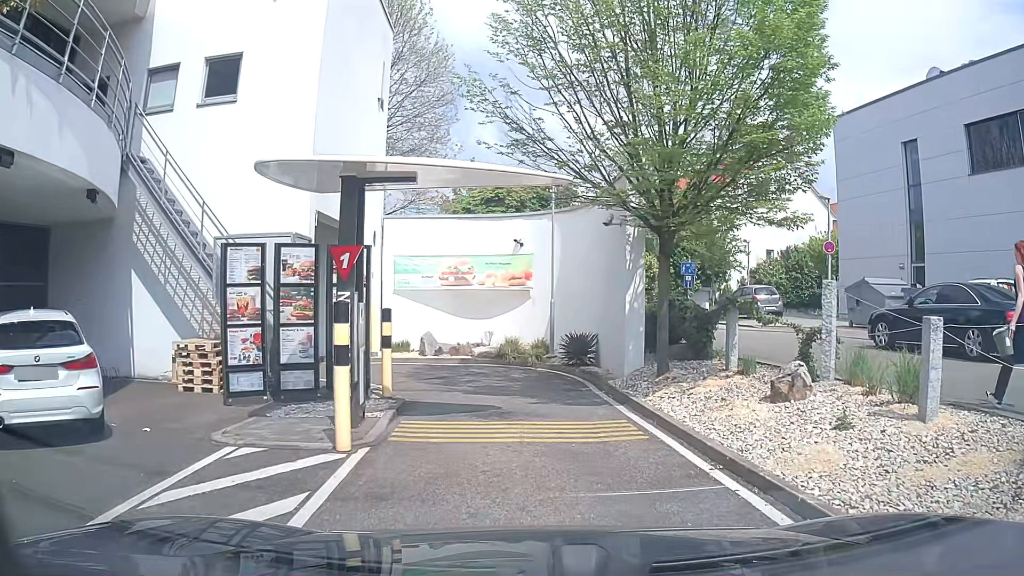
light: Day
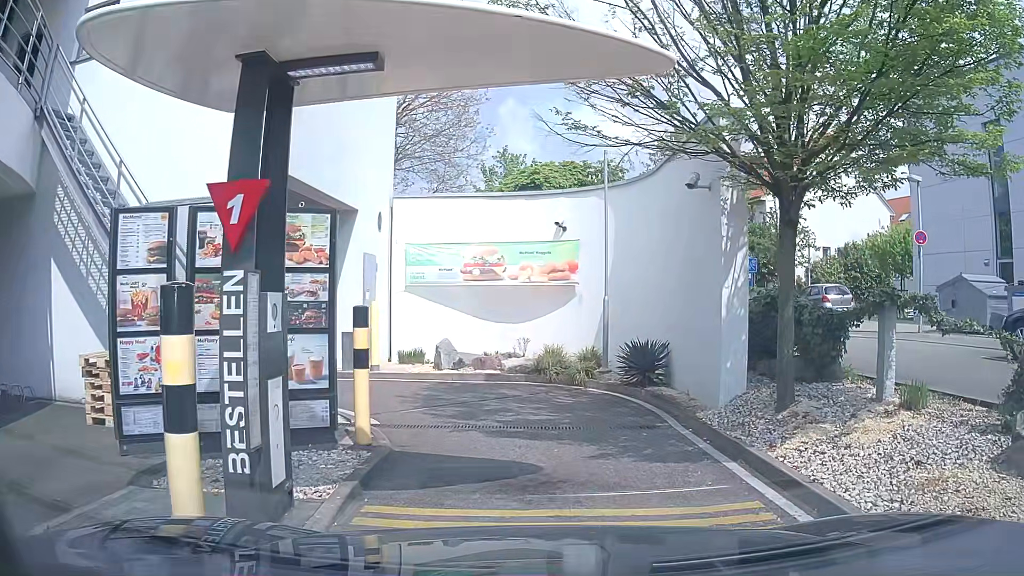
(-0.1, +3.7) m; -5°
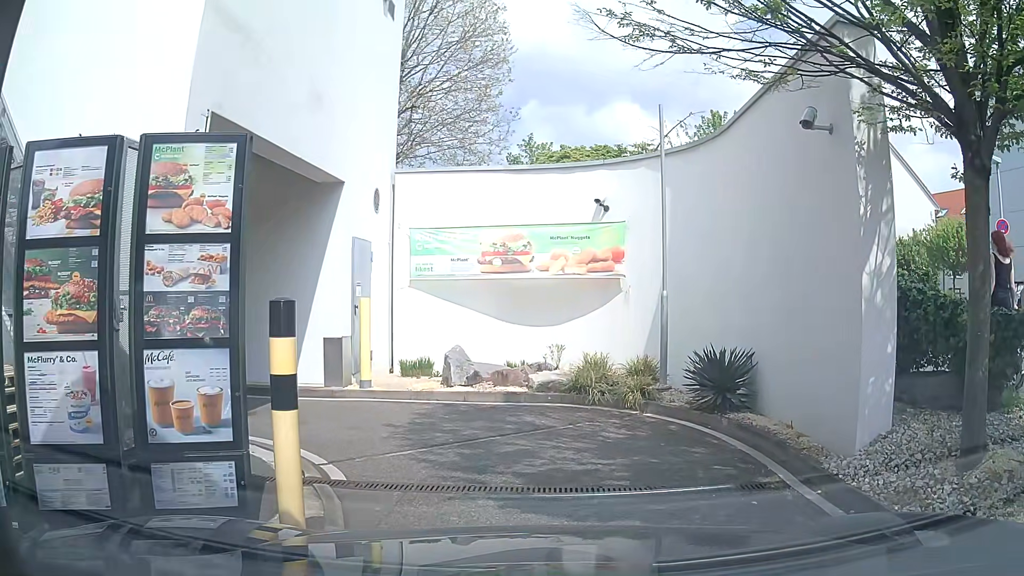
(0.0, +2.9) m; -1°
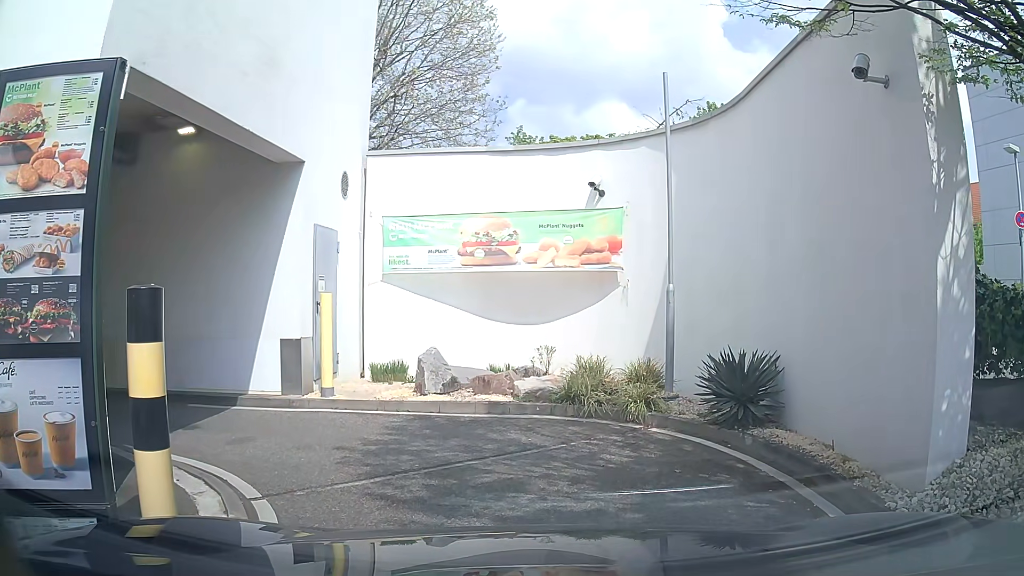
(0.0, +1.3) m; 0°
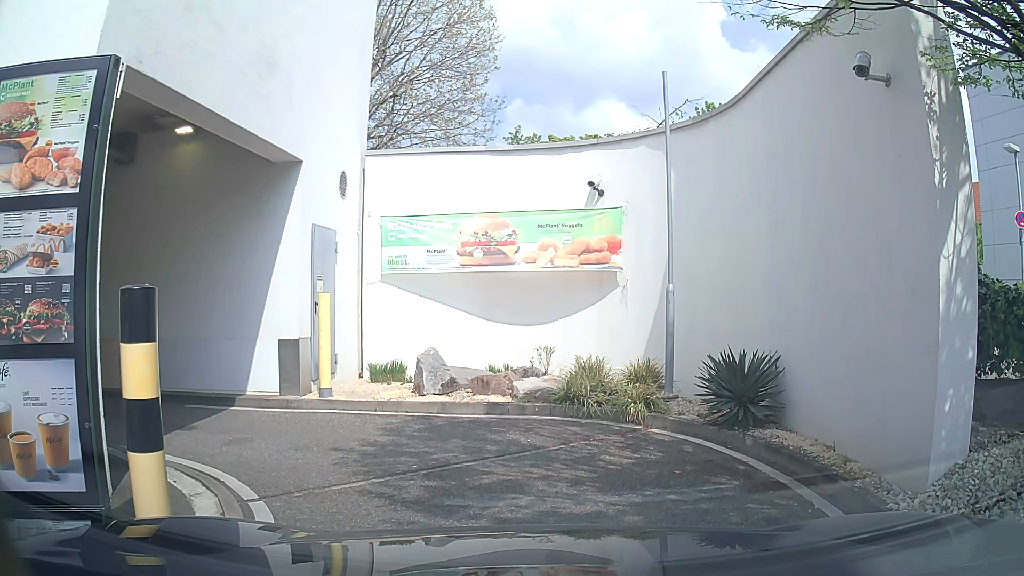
(0.0, +0.1) m; 0°
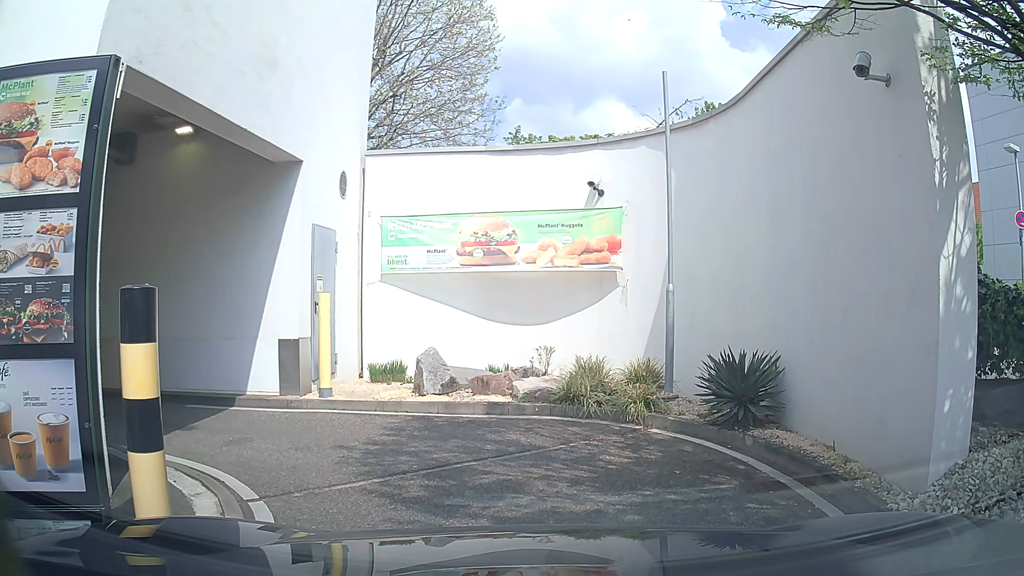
(0.0, 0.0) m; 0°
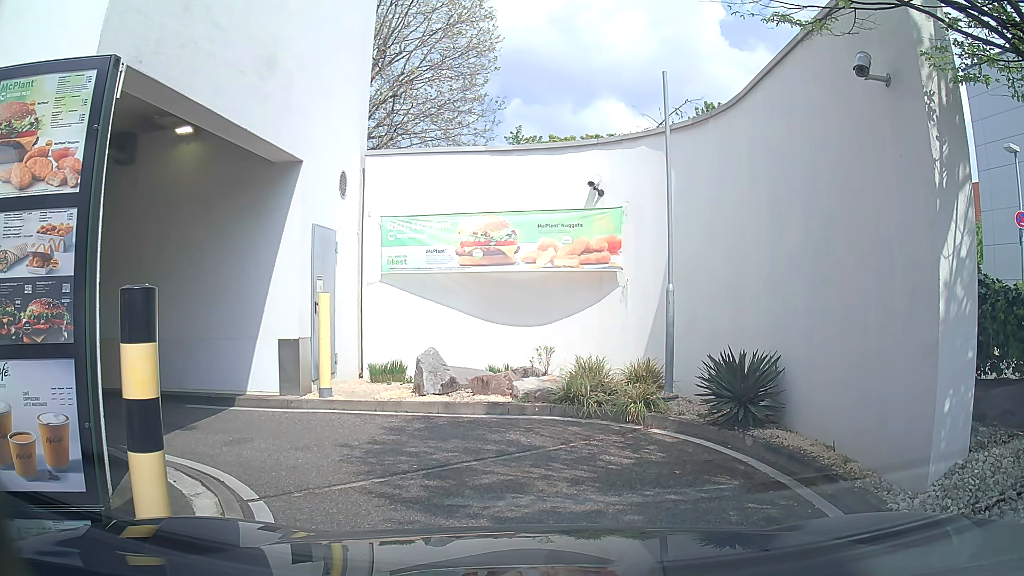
(0.0, 0.0) m; 0°
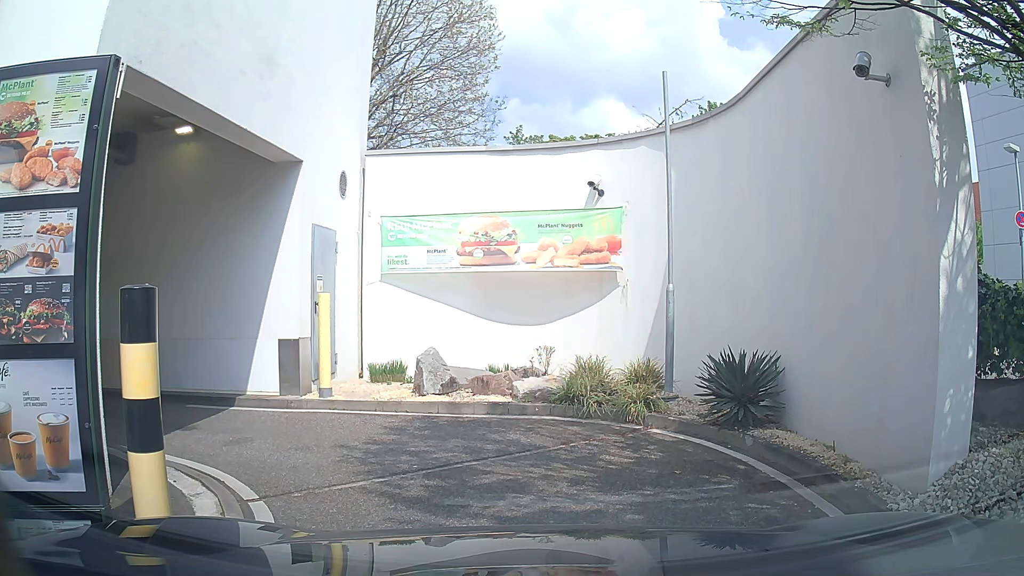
(0.0, 0.0) m; 0°
